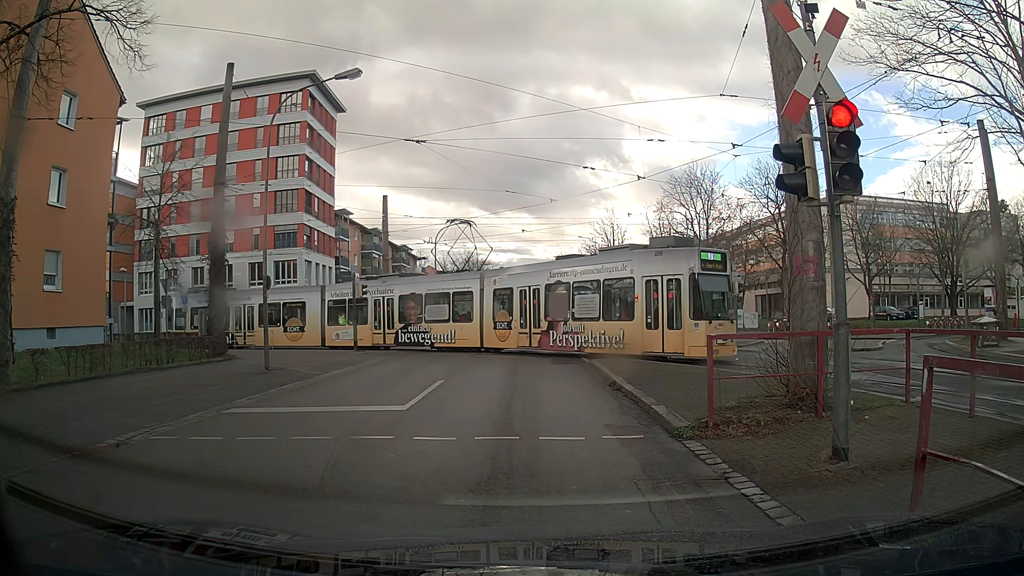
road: residential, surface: asphalt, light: Day
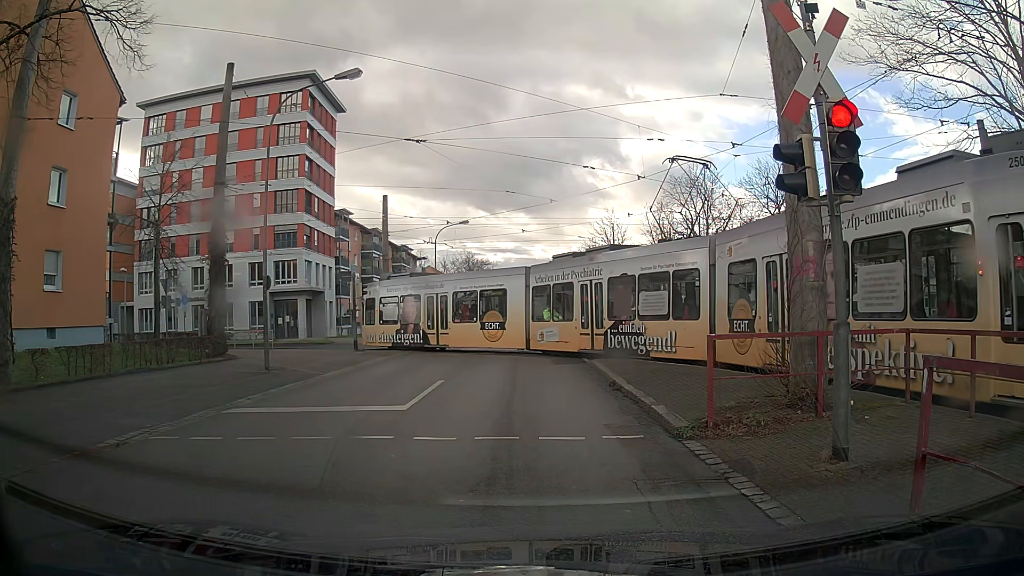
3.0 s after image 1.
(0.0, 0.0) m; 0°
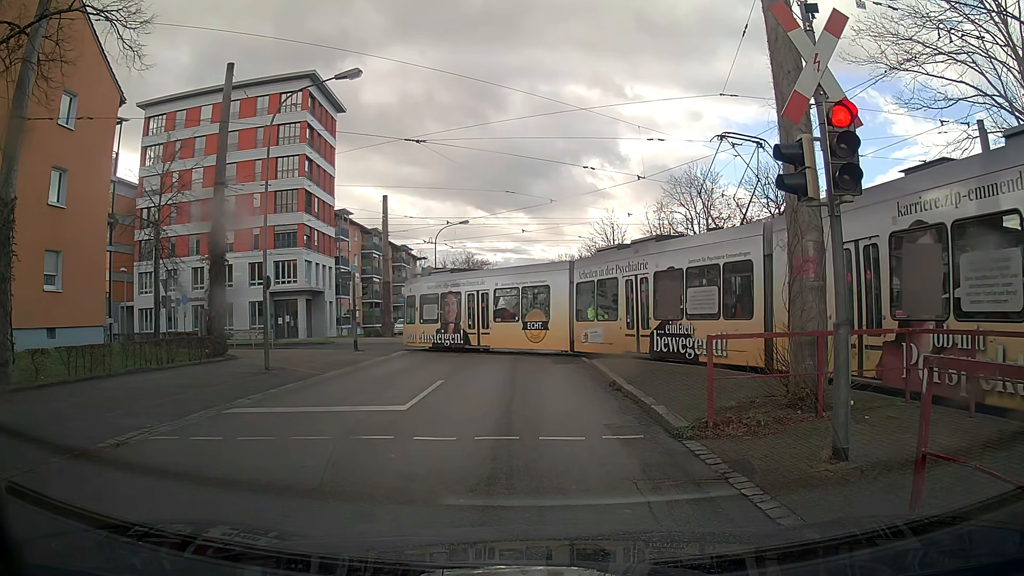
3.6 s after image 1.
(0.0, 0.0) m; 0°
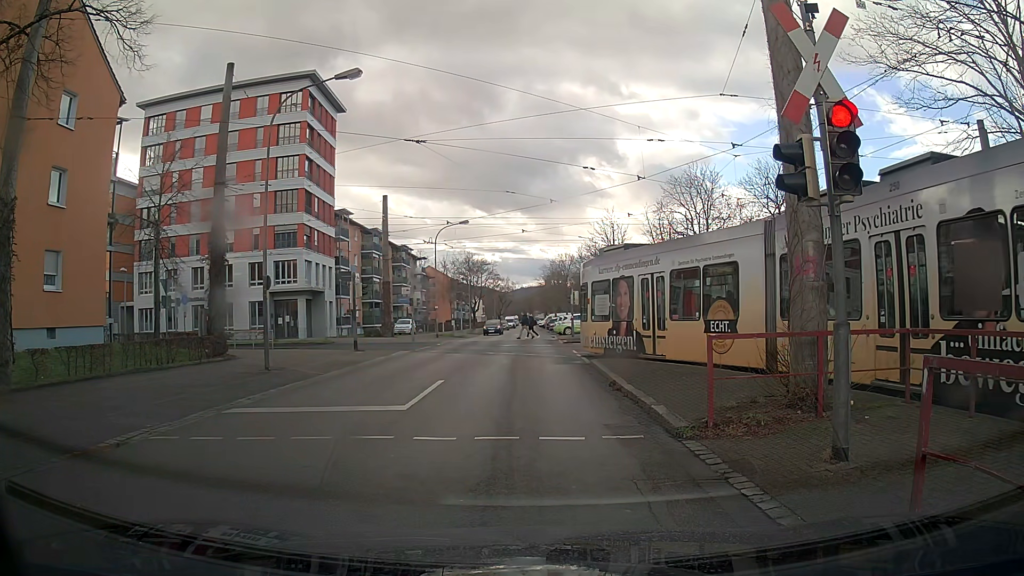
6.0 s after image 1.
(0.0, 0.0) m; 0°
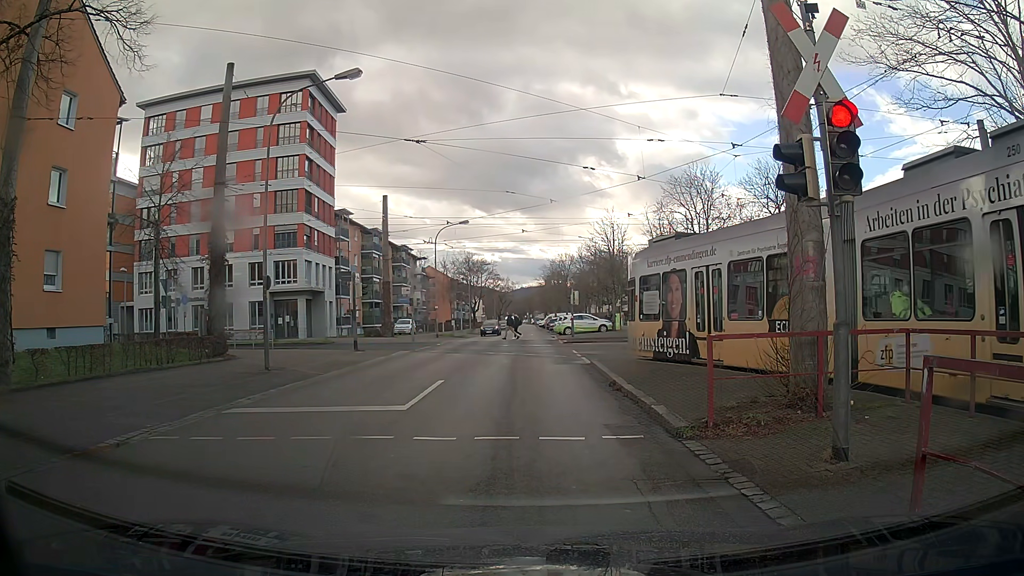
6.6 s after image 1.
(0.0, 0.0) m; 0°
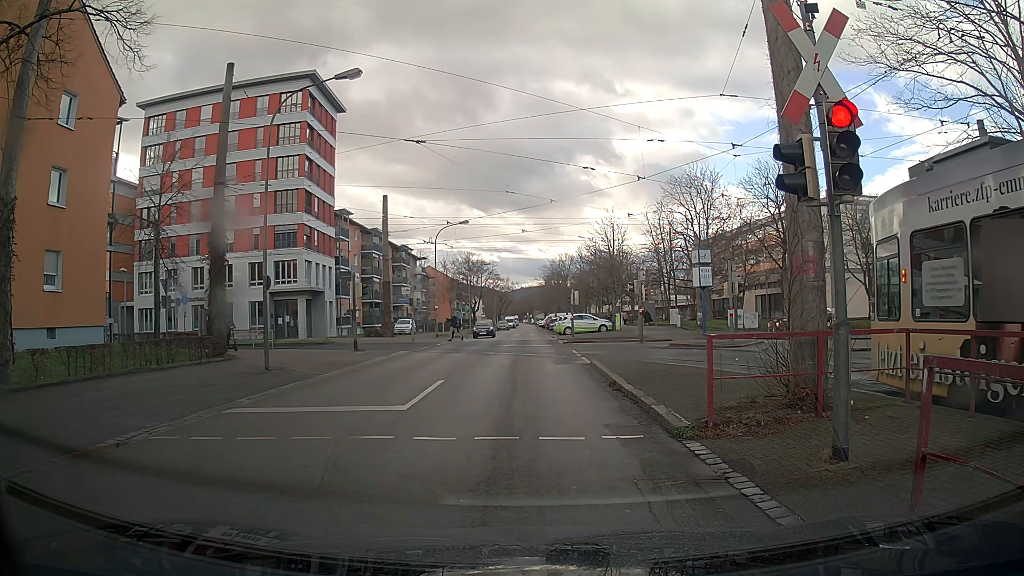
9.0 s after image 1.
(0.0, 0.0) m; 0°
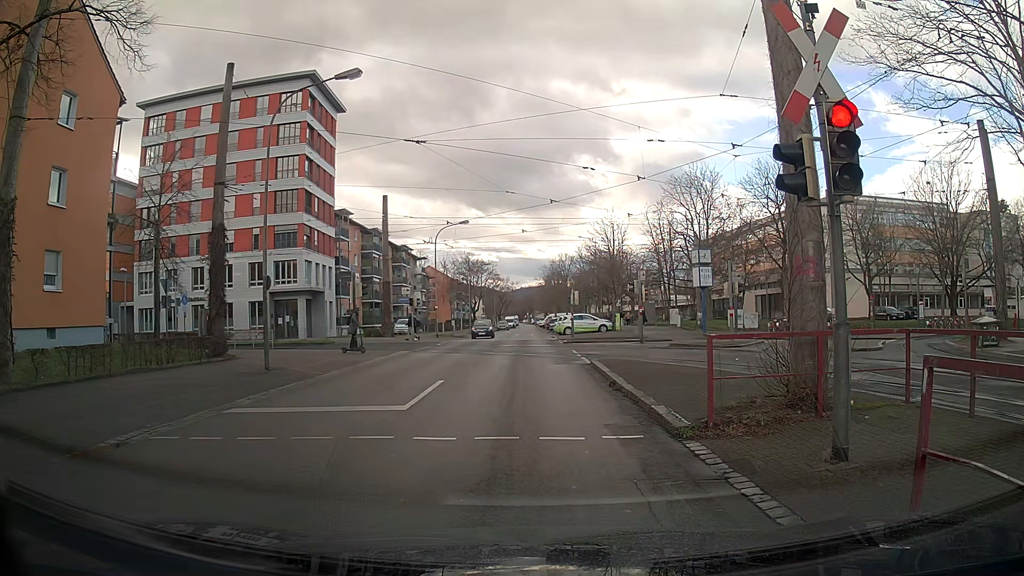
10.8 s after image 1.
(0.0, 0.0) m; 0°
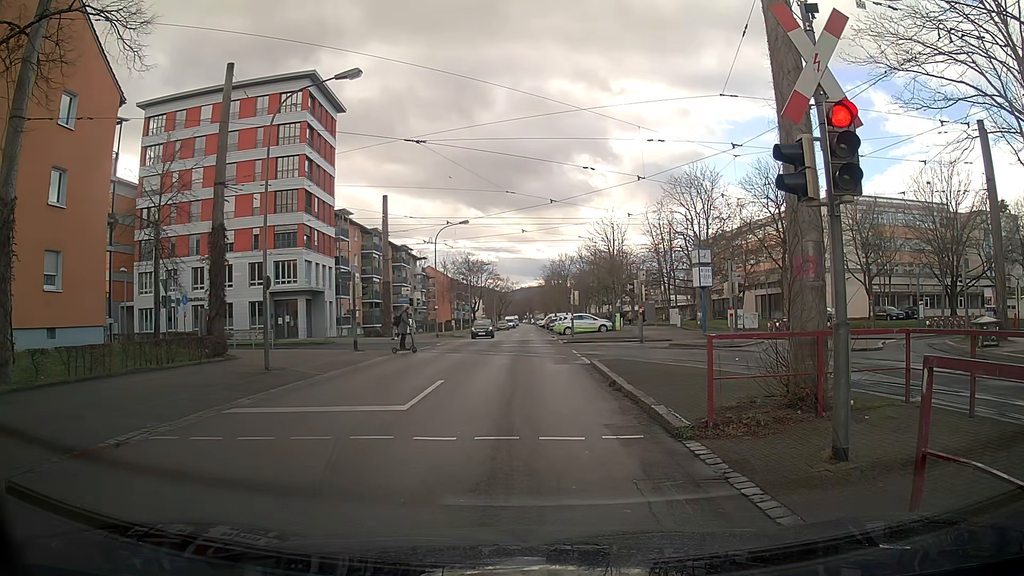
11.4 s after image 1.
(0.0, 0.0) m; 0°
(0, +10) (0, +20) (-1, +30) (-1, +40) (-1, +50) (-1, +60) (-2, +70) (-2, +80) (-2, +90) (-2, +100) m
